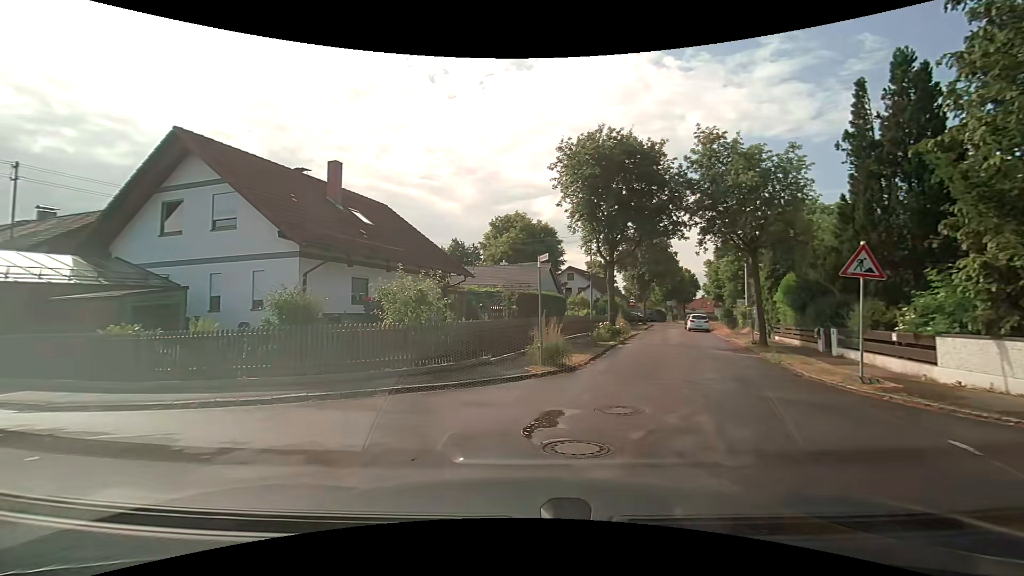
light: Day
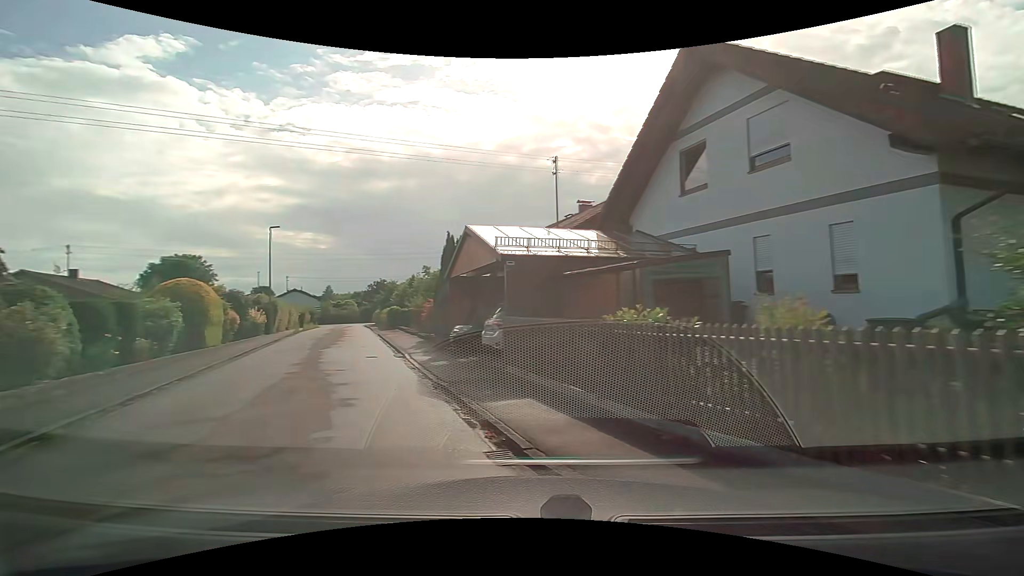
(-3.0, +7.2) m; -52°
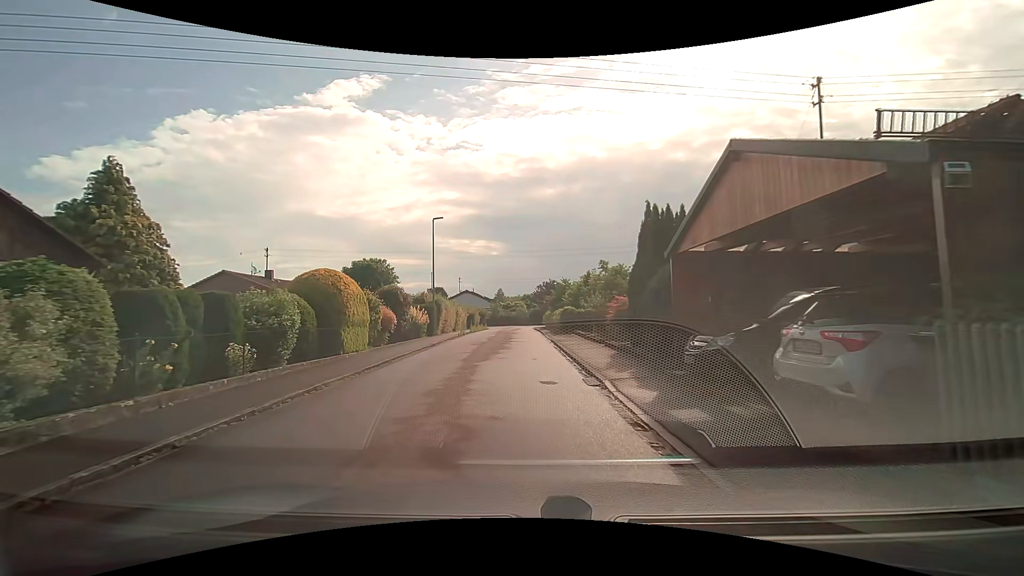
(-1.7, +6.6) m; -21°
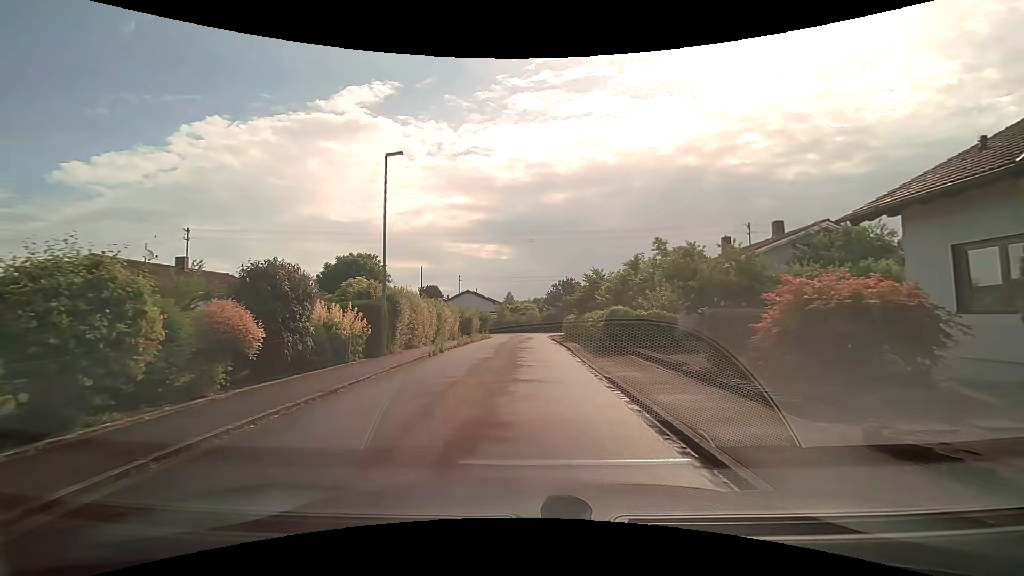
(-0.5, +13.6) m; -2°
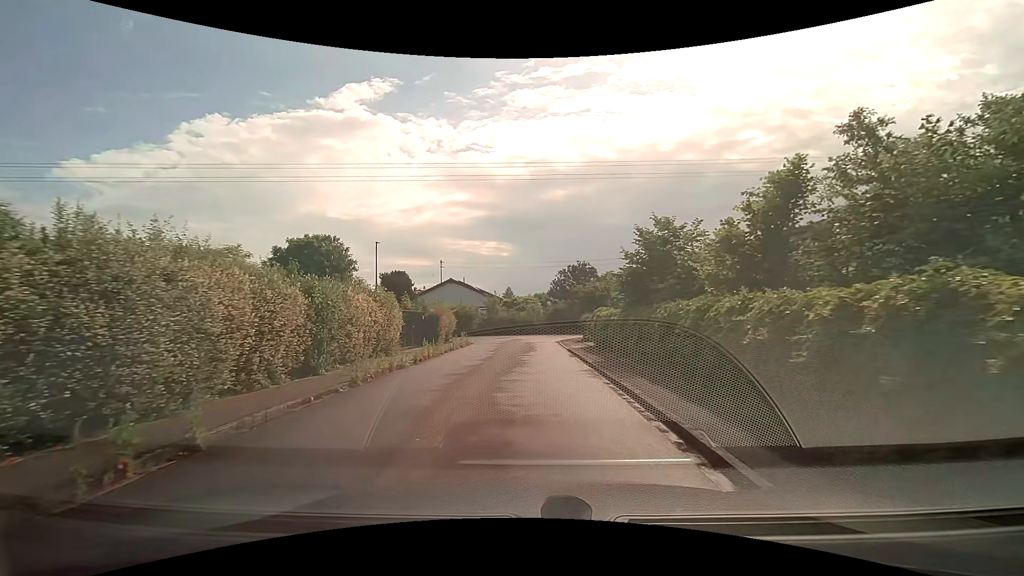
(+0.1, +16.2) m; 0°
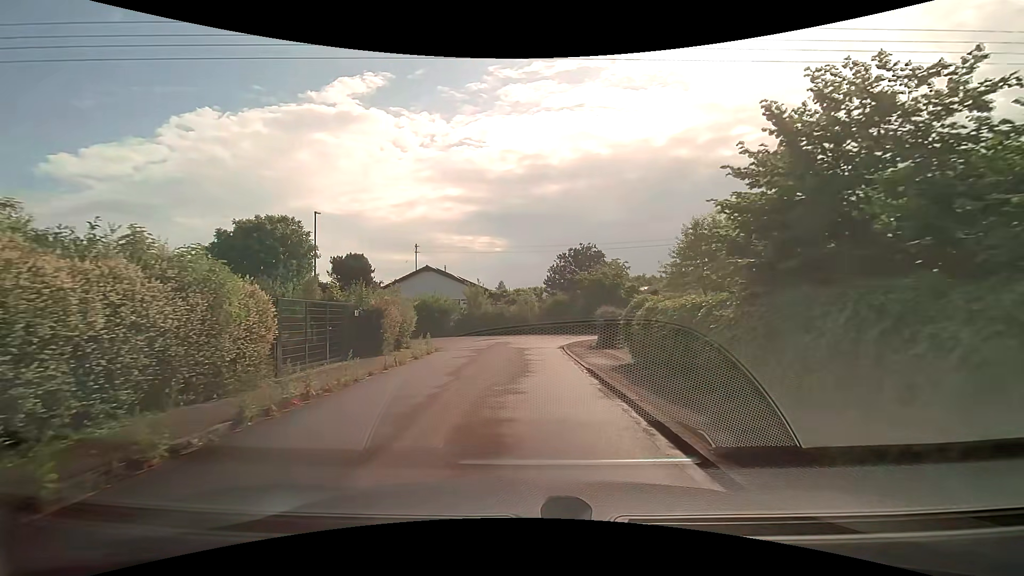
(0.0, +9.7) m; 0°
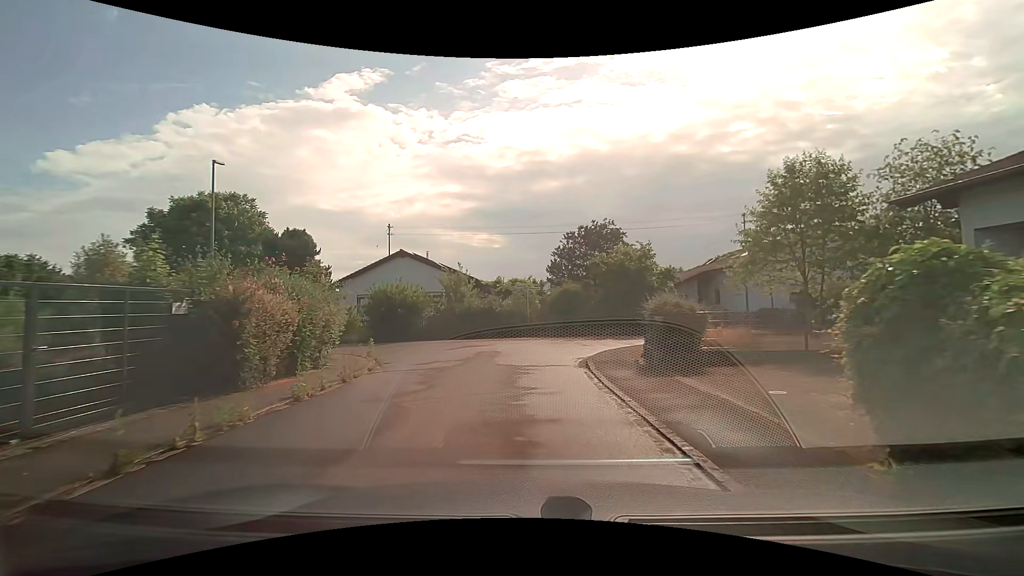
(0.0, +9.1) m; +1°
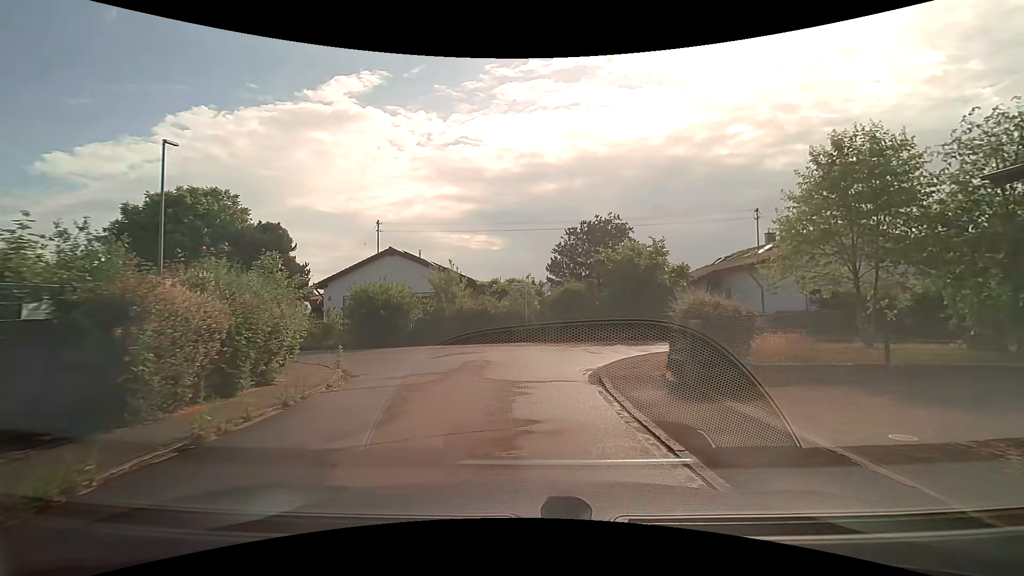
(0.0, +2.5) m; 0°
